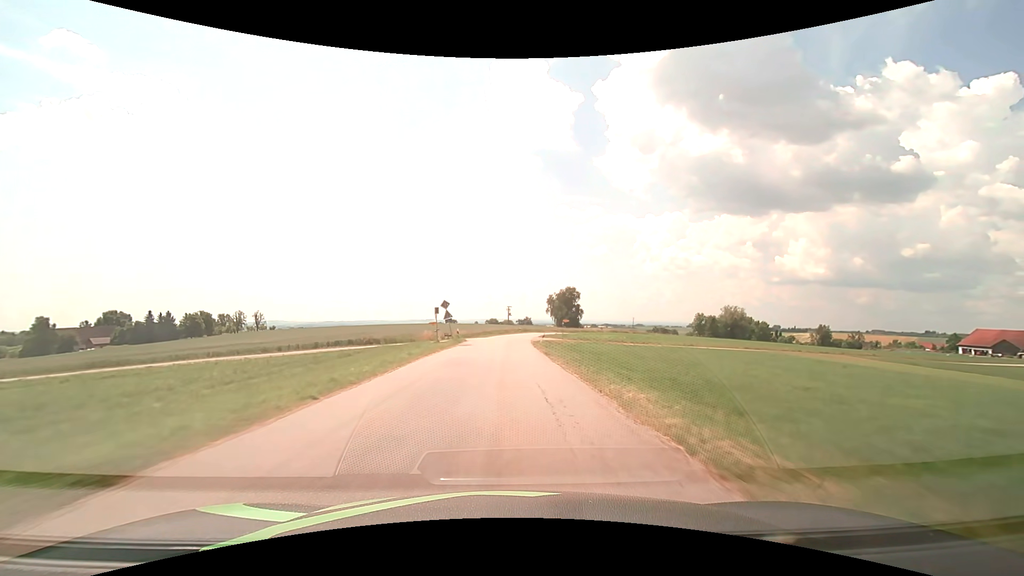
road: tertiary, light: Day
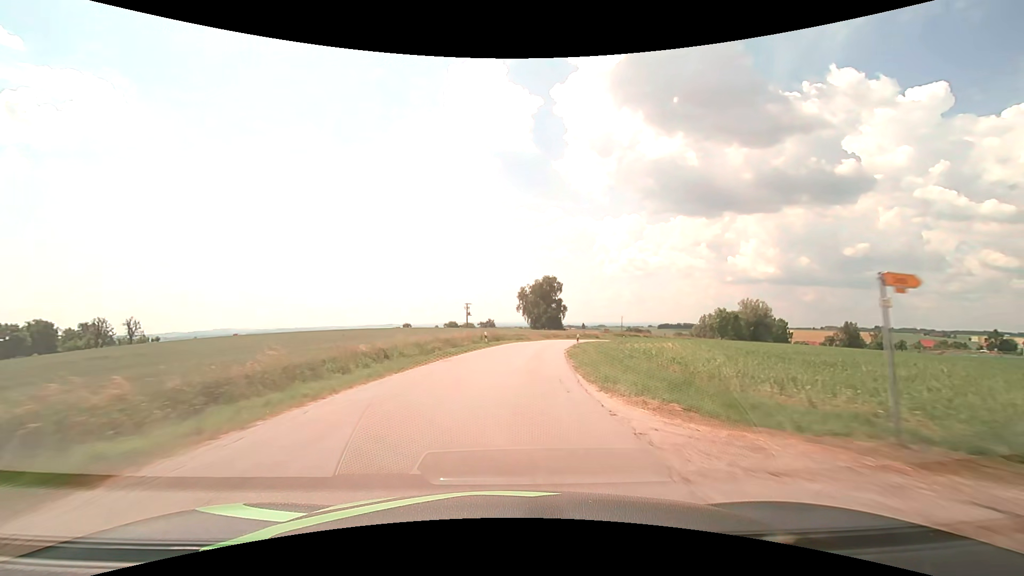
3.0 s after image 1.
(+1.1, +57.3) m; +4°
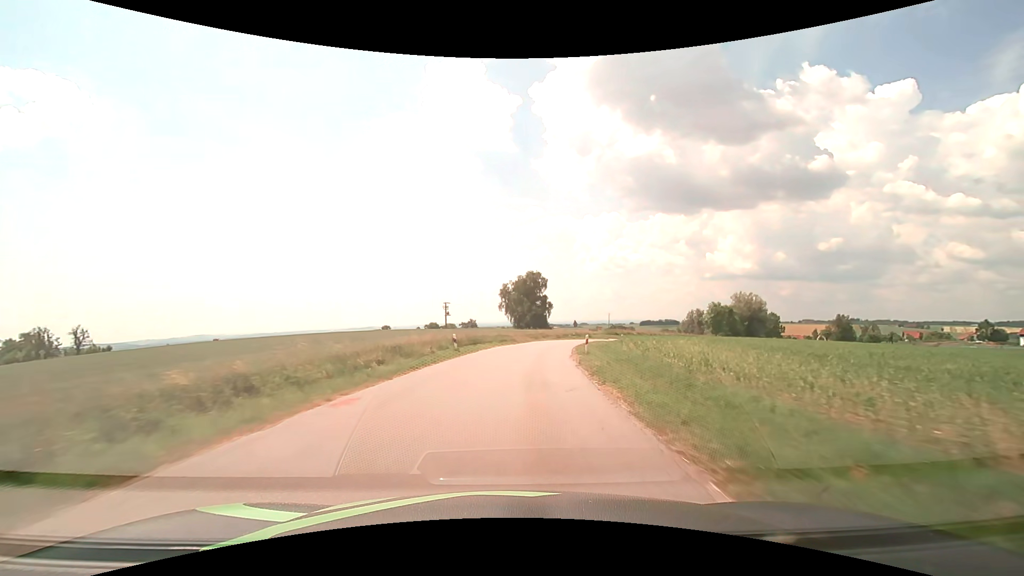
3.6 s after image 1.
(+0.2, +11.3) m; +2°
